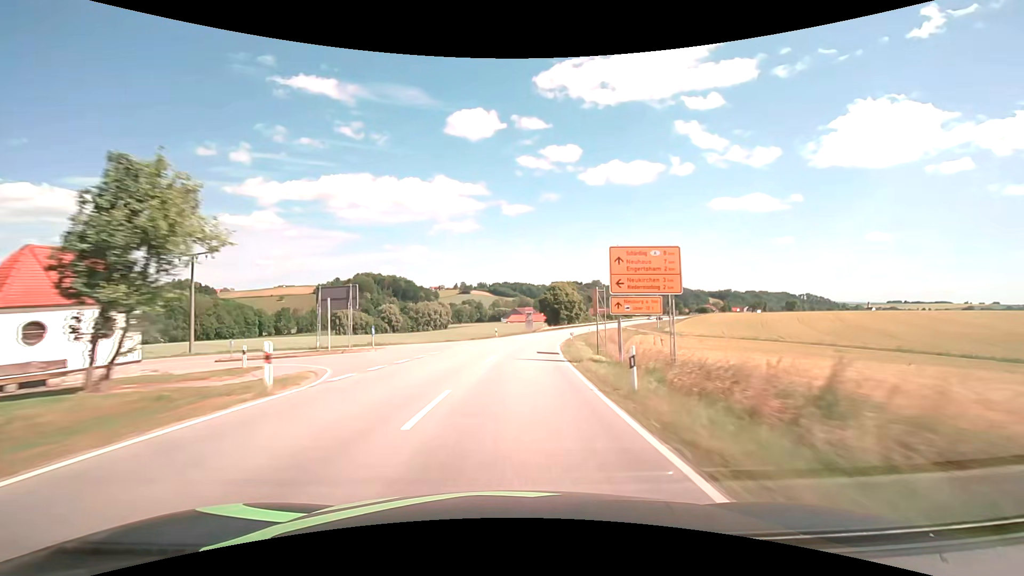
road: secondary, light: Day
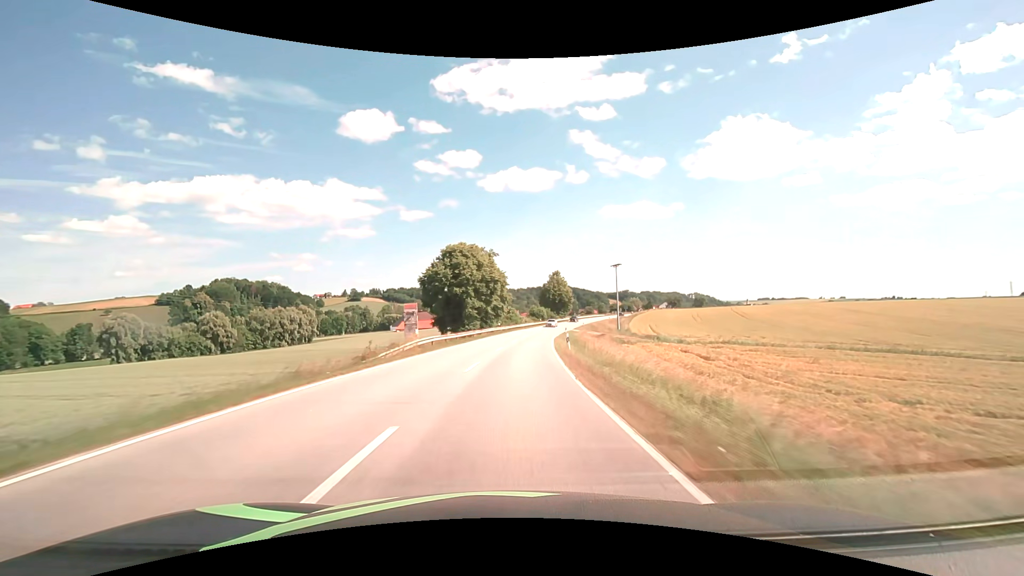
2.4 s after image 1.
(+5.8, +62.9) m; +11°
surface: asphalt
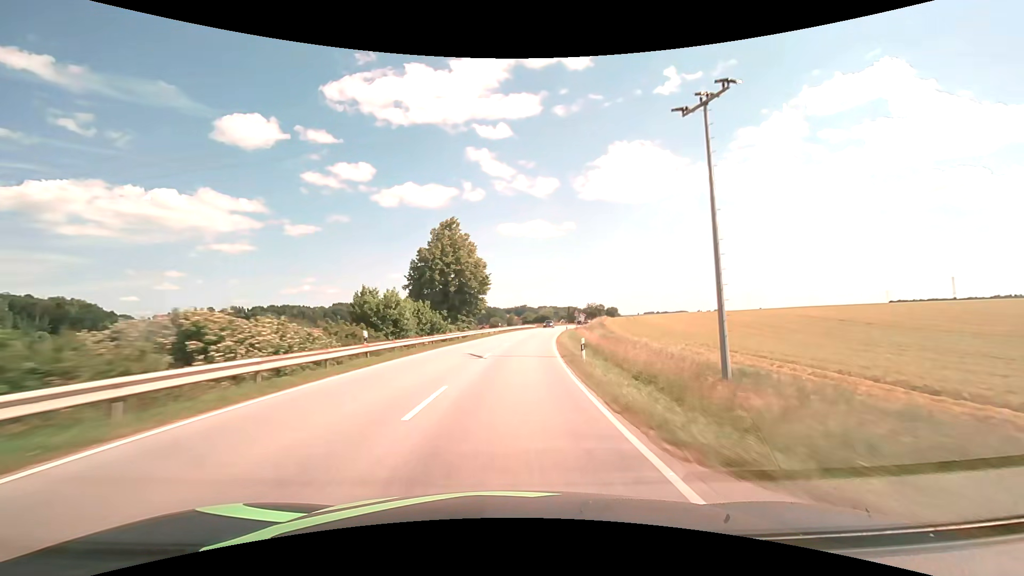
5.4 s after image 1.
(+8.1, +78.3) m; +12°
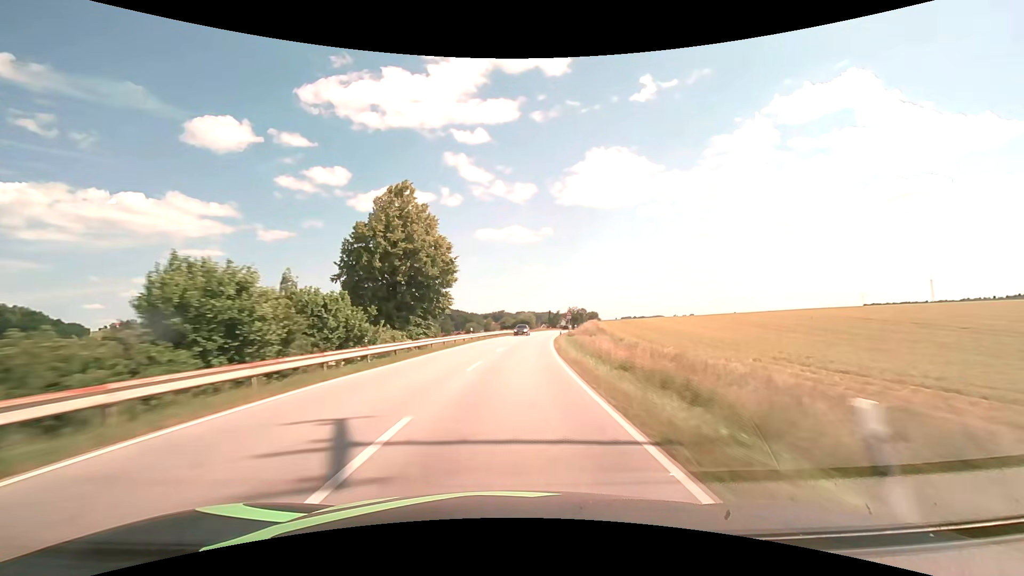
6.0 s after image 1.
(+0.4, +15.7) m; +3°
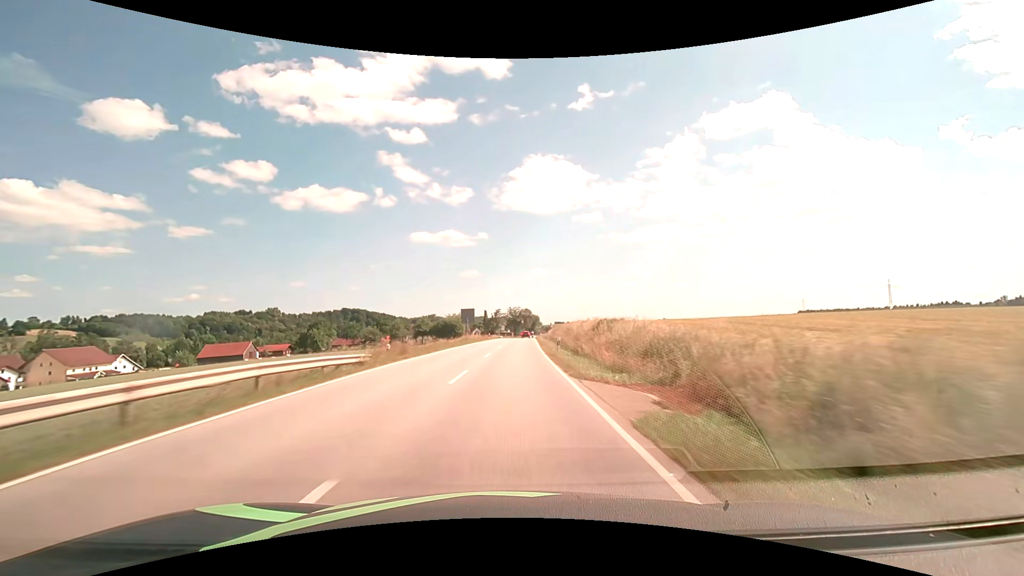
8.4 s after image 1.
(+4.7, +62.6) m; +8°
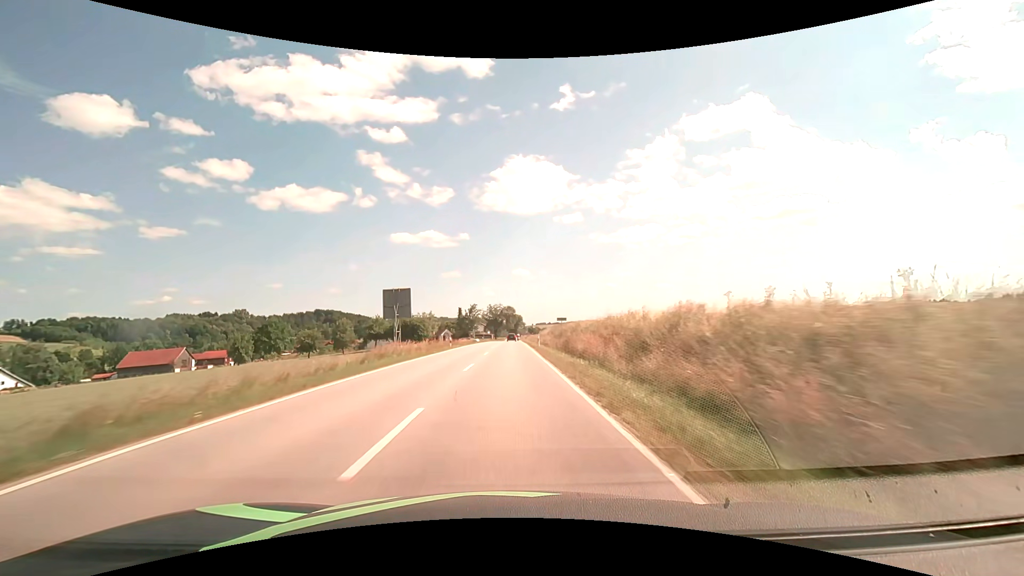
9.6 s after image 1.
(+0.7, +31.4) m; +2°
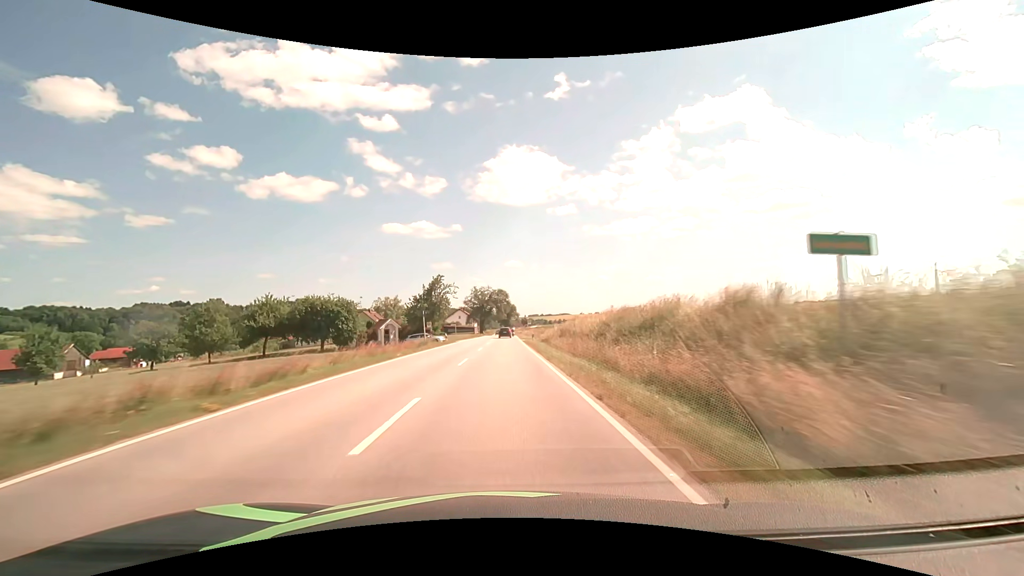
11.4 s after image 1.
(+0.5, +47.1) m; +1°
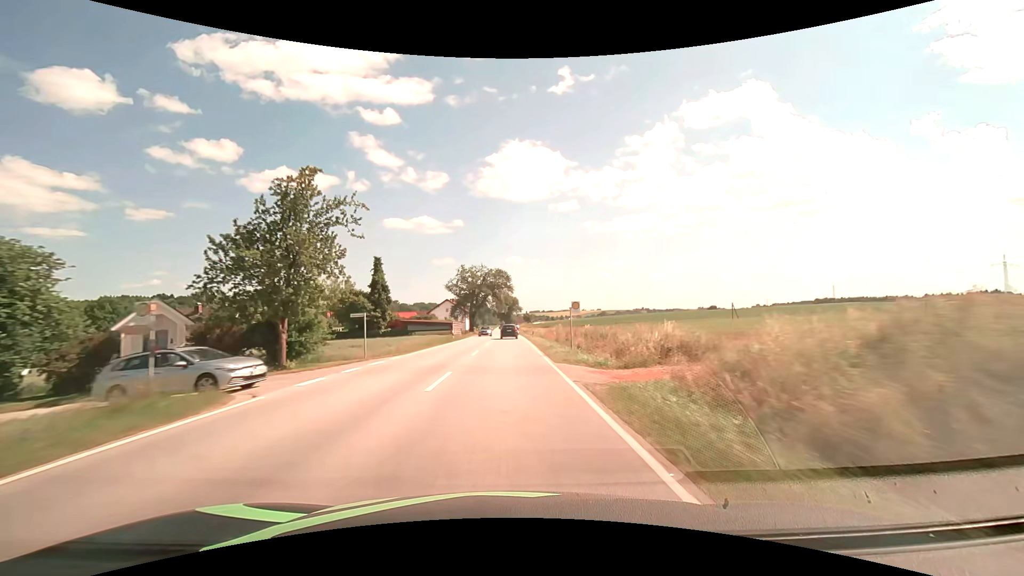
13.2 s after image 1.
(-0.1, +42.4) m; 0°
(0, +10) (0, +20) (0, +30) (0, +40) (0, +50) (0, +60) (0, +70) (0, +80) (0, +90) (0, +100) m
